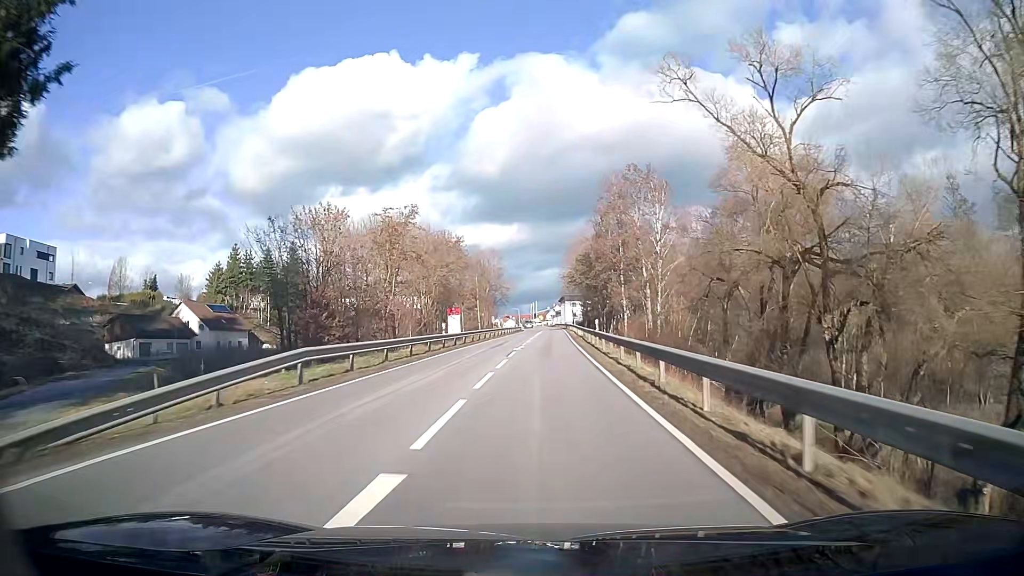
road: tertiary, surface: asphalt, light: Day
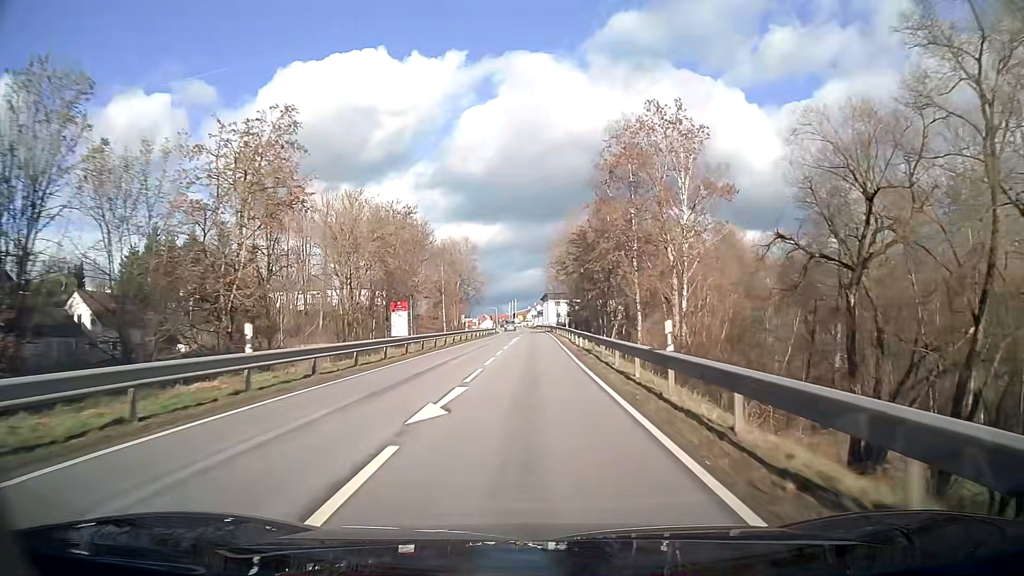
(+0.4, +22.3) m; +1°
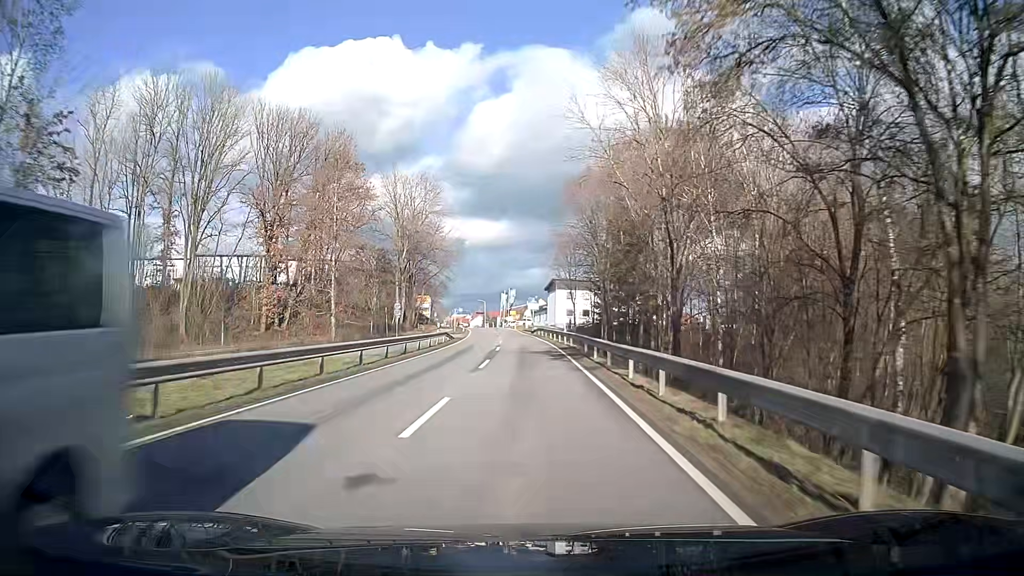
(+0.3, +55.8) m; 0°
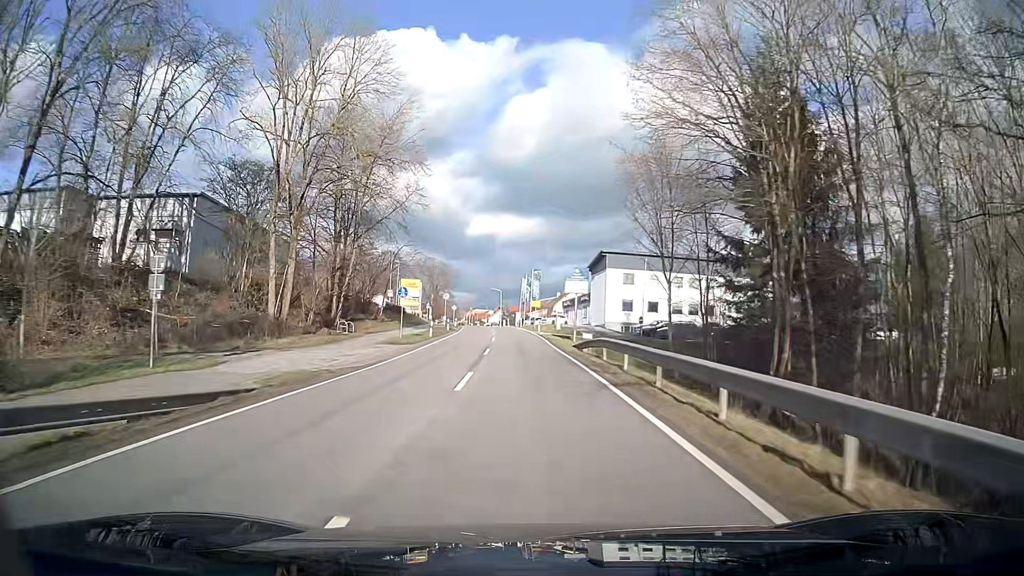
(-0.8, +43.4) m; -3°
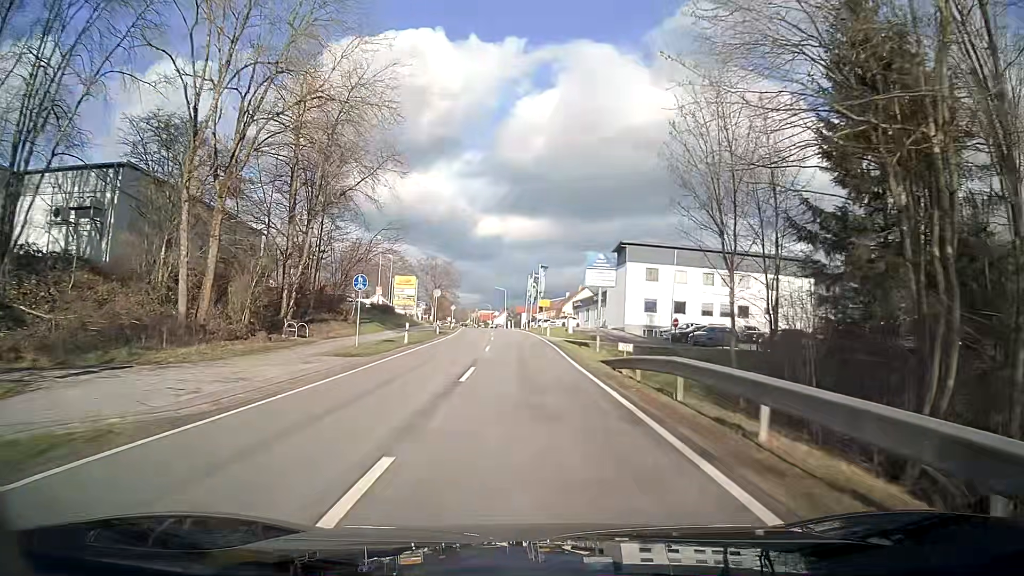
(-0.1, +10.1) m; -1°
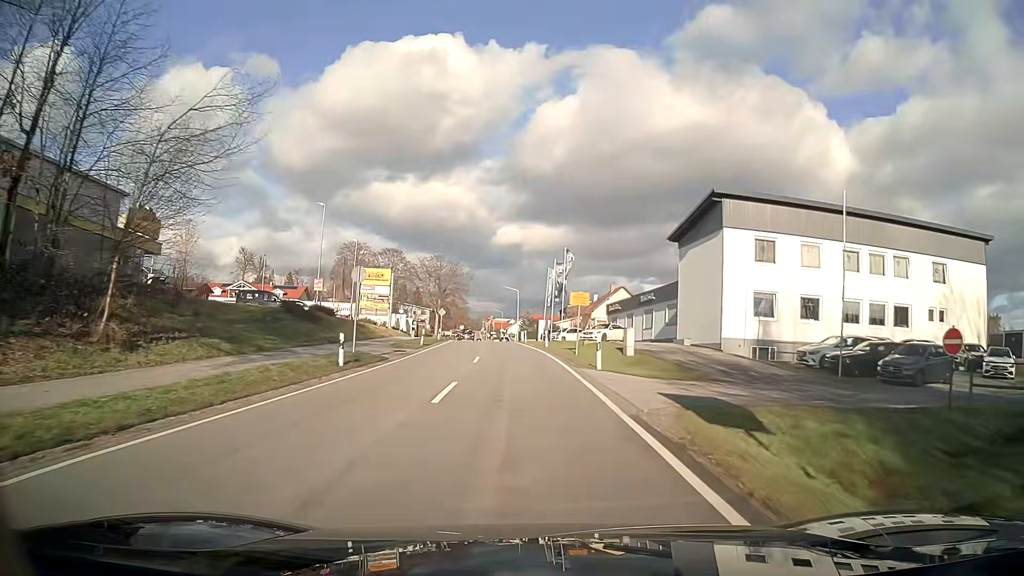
(-0.3, +26.9) m; -1°
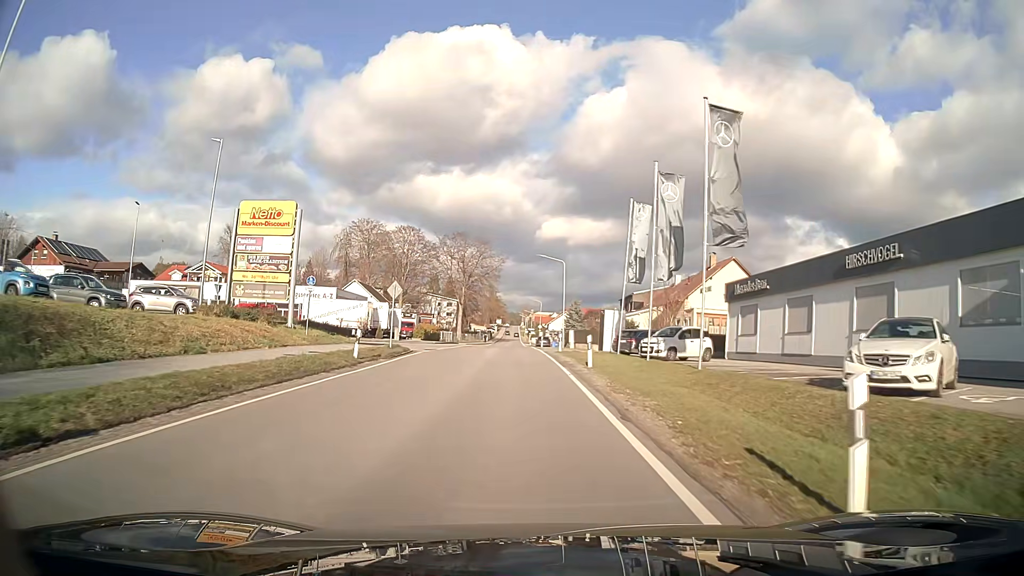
(-1.0, +37.1) m; -3°
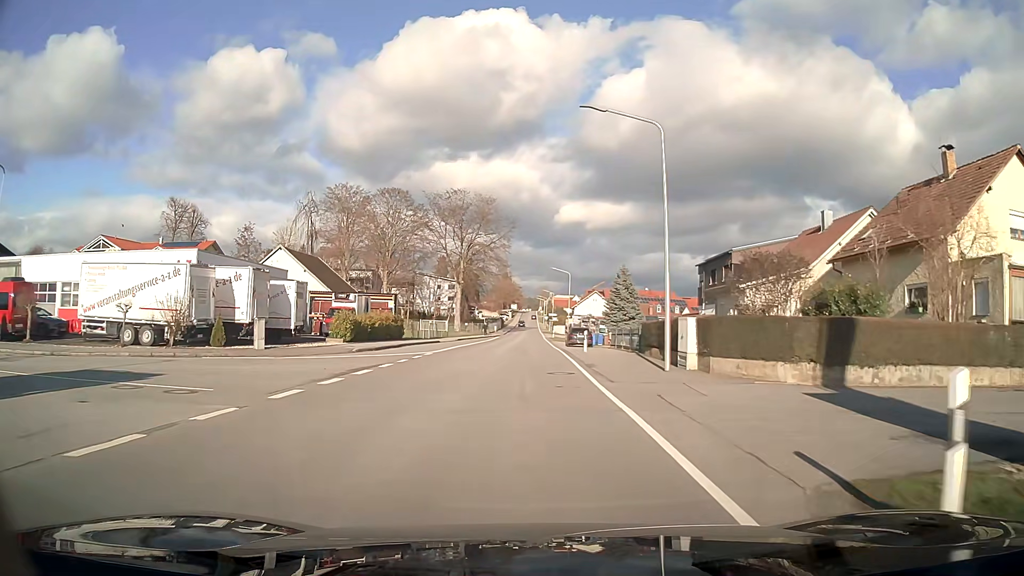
(-0.7, +36.8) m; -1°
(0, +10) (0, +20) (0, +30) (0, +40) (0, +50) (0, +60) (0, +70) (0, +80) (0, +90) (0, +100) m
